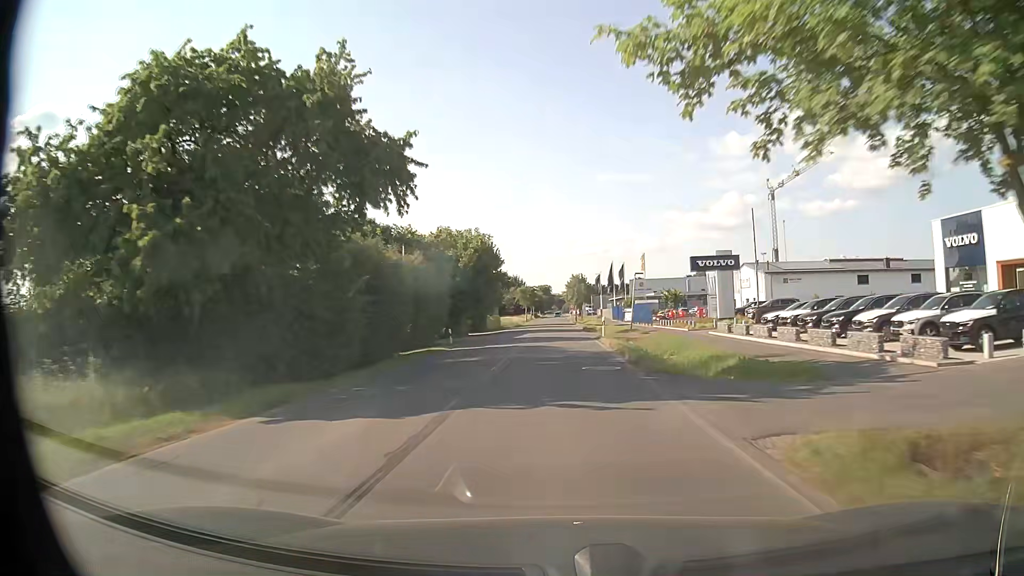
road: unclassified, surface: asphalt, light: Day
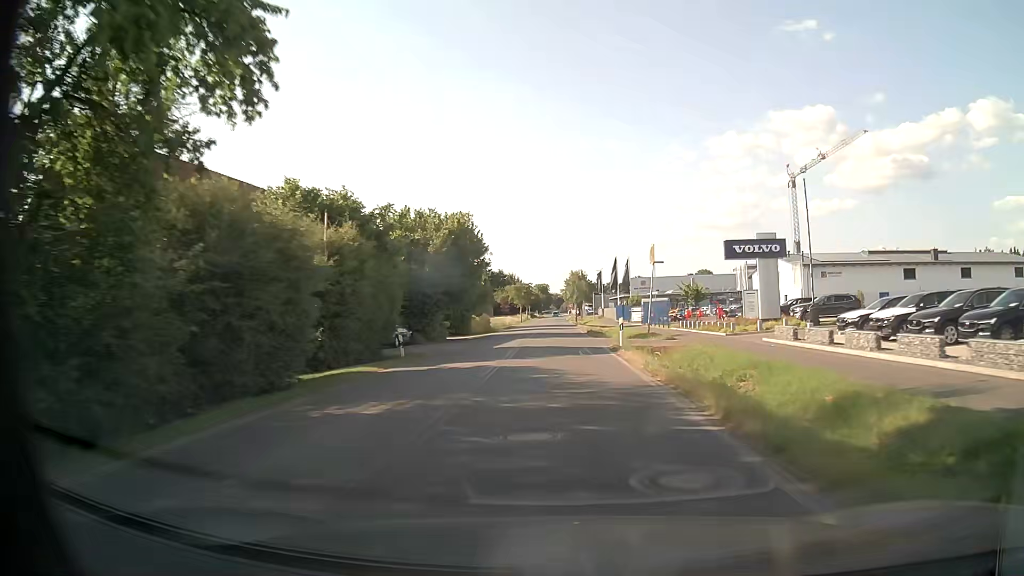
(0.0, +10.9) m; 0°
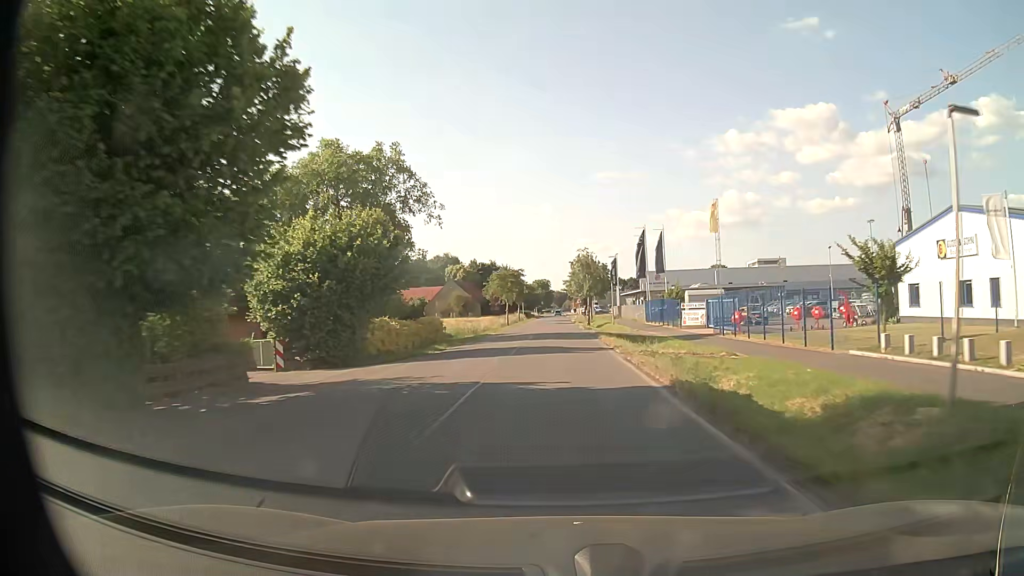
(0.0, +32.4) m; 0°
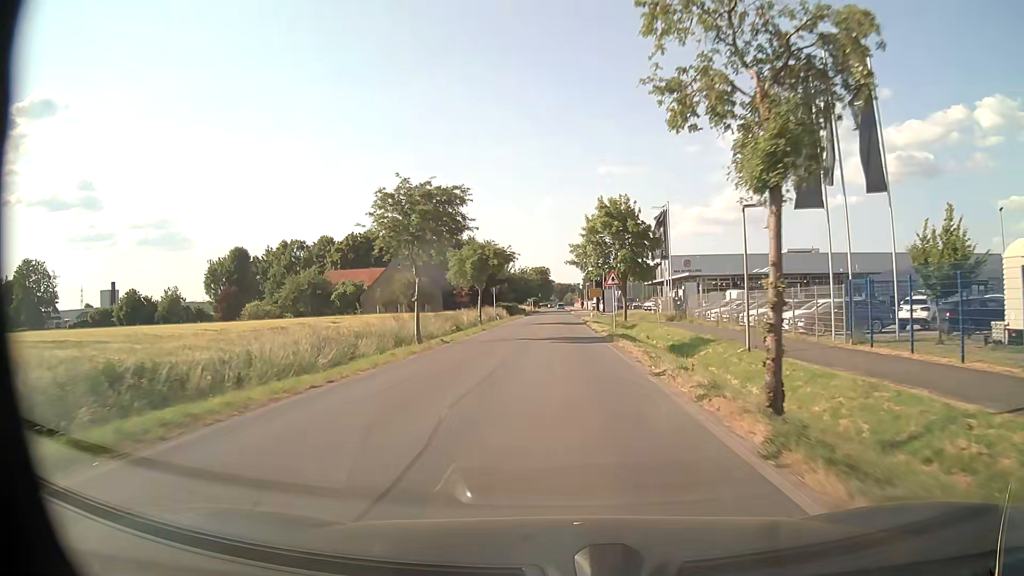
(-0.2, +48.8) m; 0°
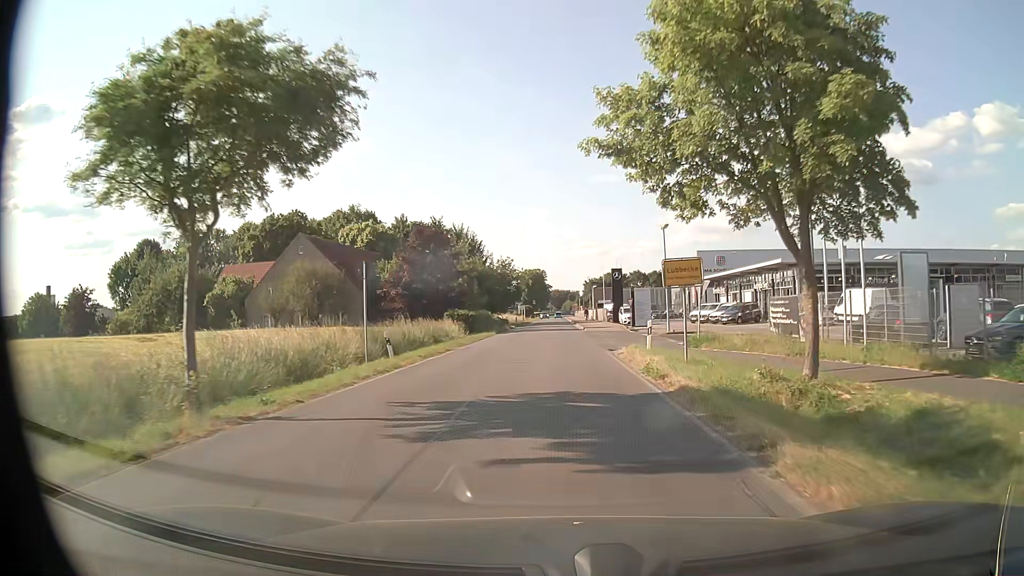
(+0.1, +38.0) m; 0°
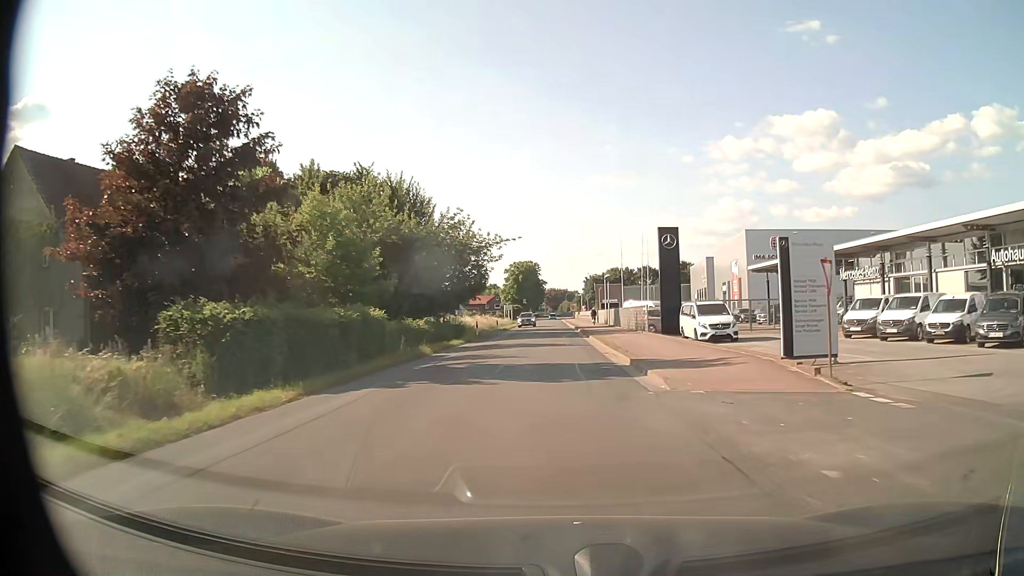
(+0.1, +37.9) m; 0°
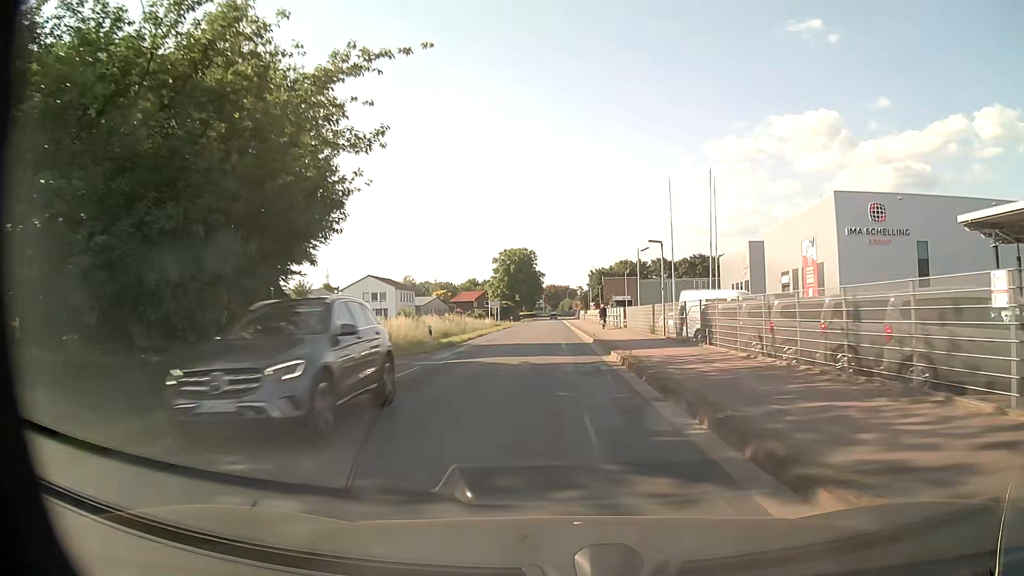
(+0.1, +32.9) m; 0°
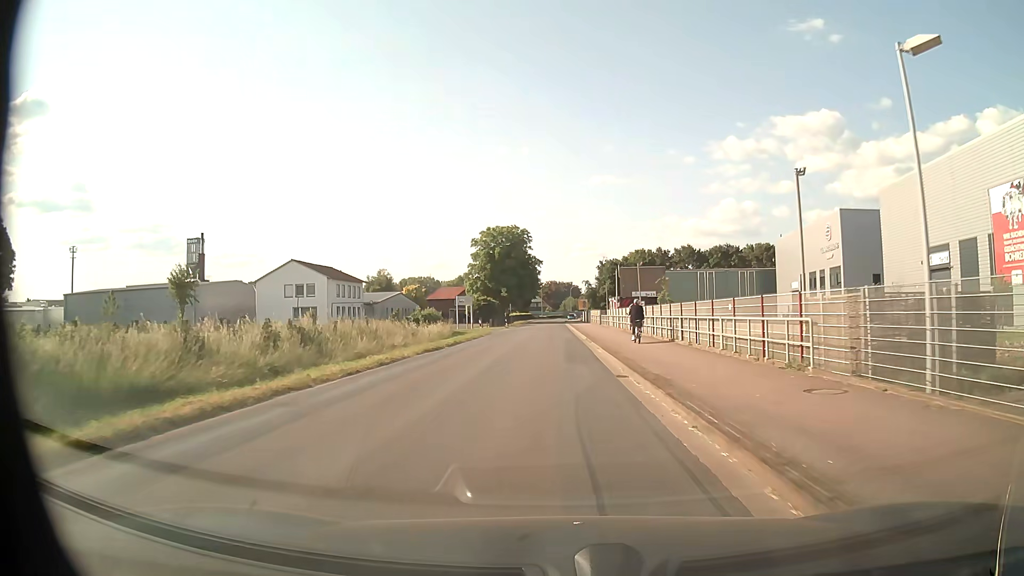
(0.0, +37.9) m; 0°
(0, +10) (0, +20) (0, +30) (0, +40) (0, +50) (0, +60) (0, +70) (0, +80) (0, +90) (0, +100) m
